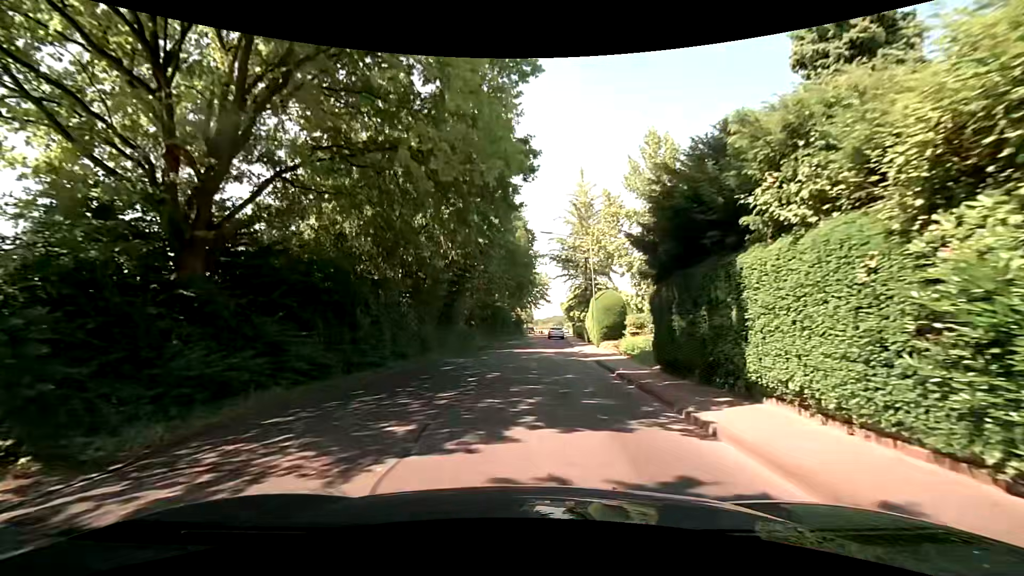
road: unclassified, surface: asphalt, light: Day
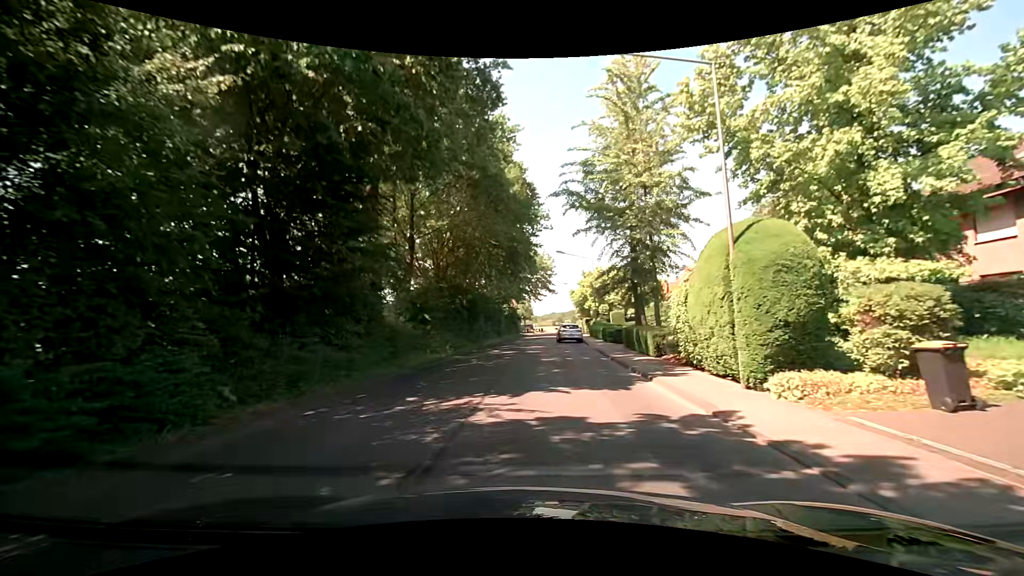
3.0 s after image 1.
(+0.8, +20.8) m; +3°
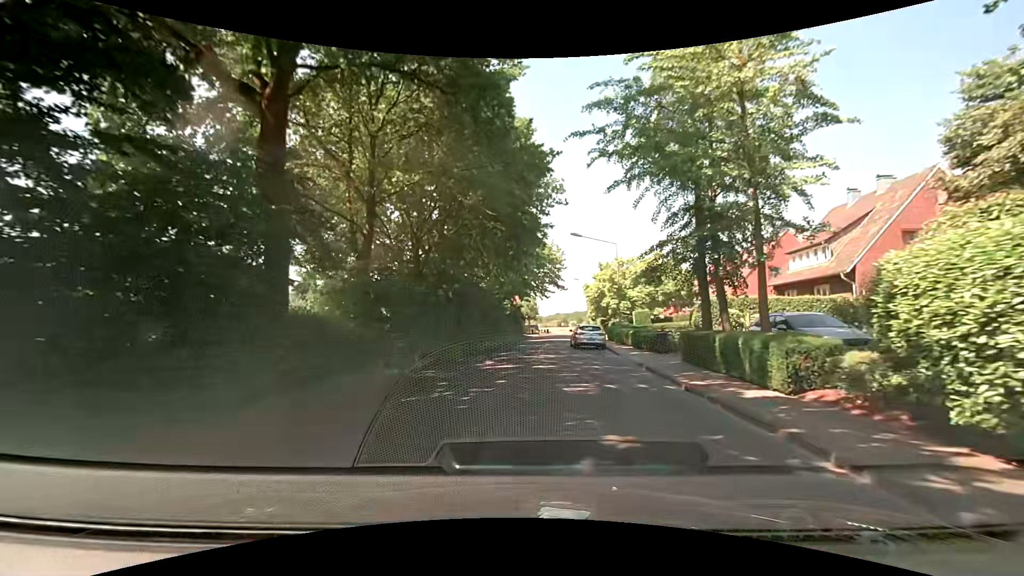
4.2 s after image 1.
(-0.1, +8.7) m; -1°
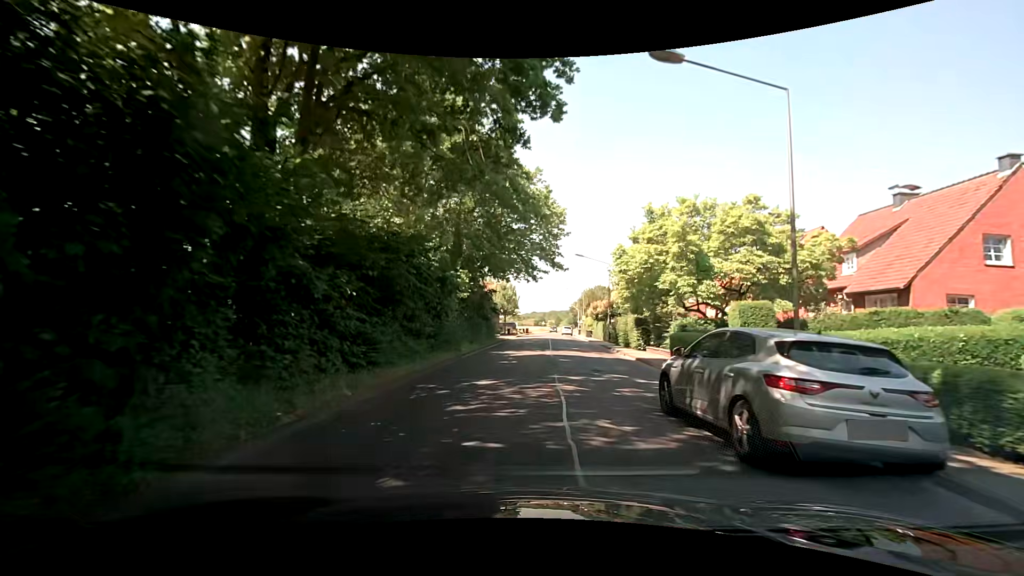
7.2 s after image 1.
(0.0, +23.5) m; +3°
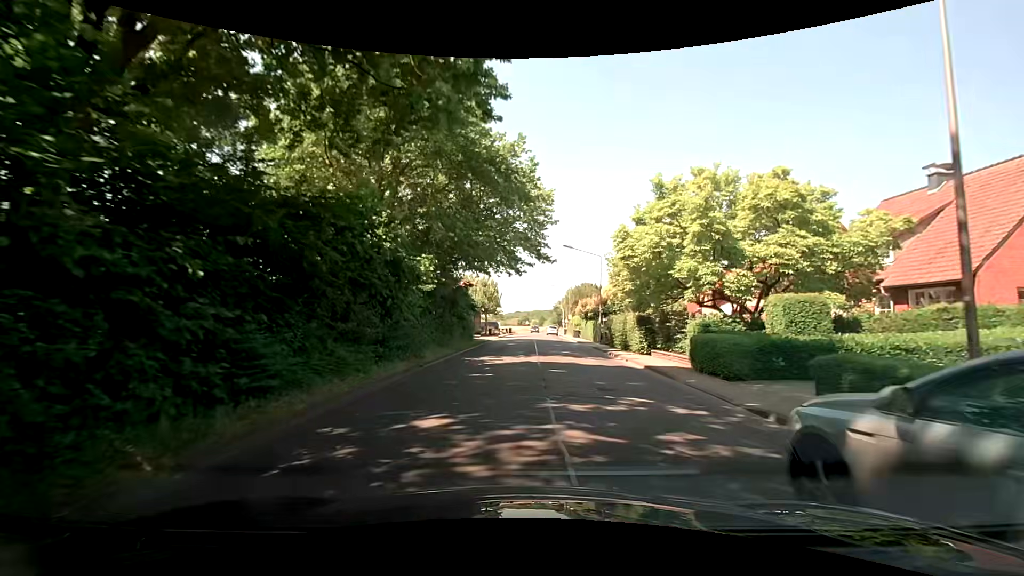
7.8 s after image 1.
(0.0, +4.7) m; 0°
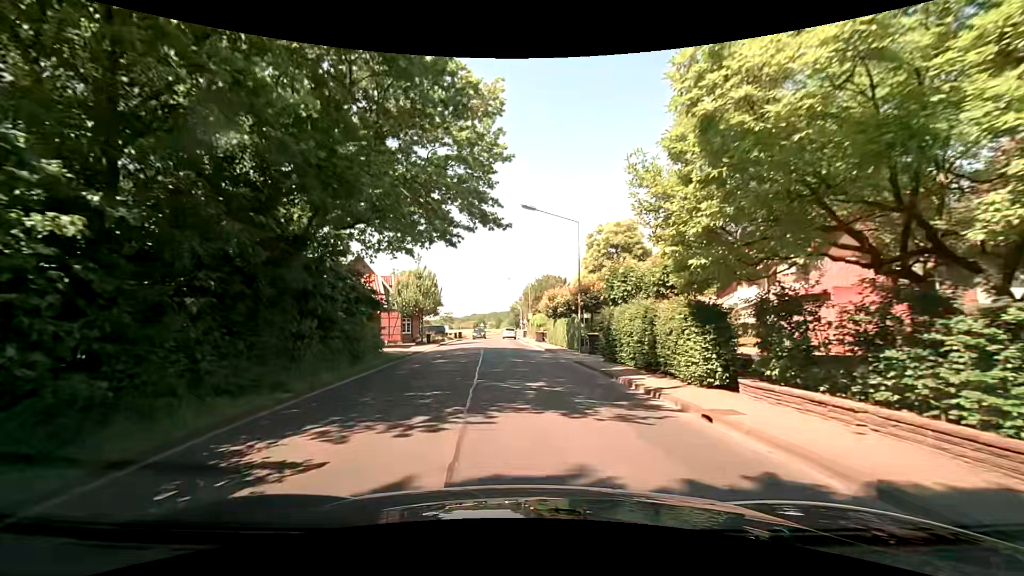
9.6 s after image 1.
(+0.9, +13.4) m; +7°
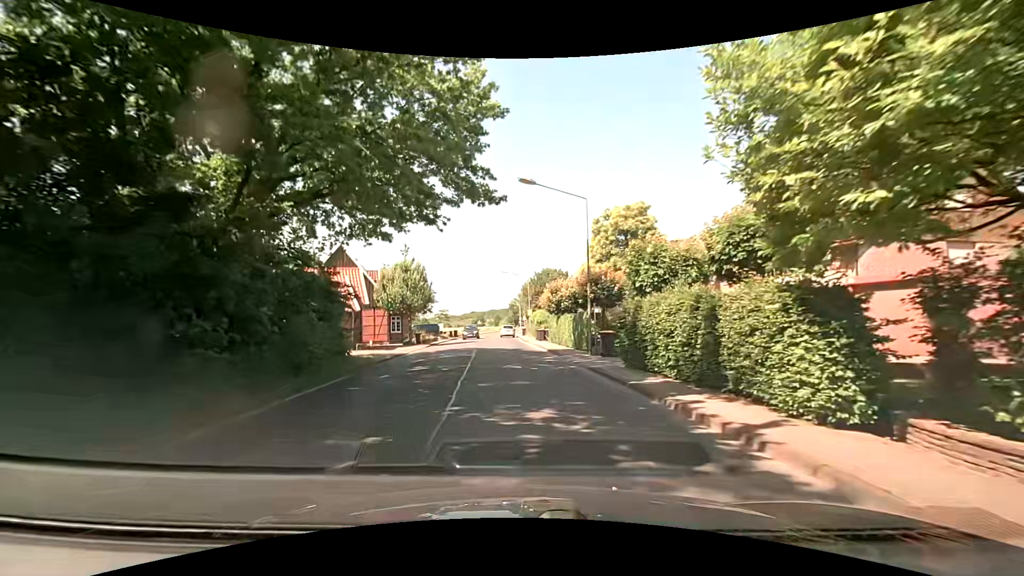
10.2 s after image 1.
(0.0, +4.3) m; 0°
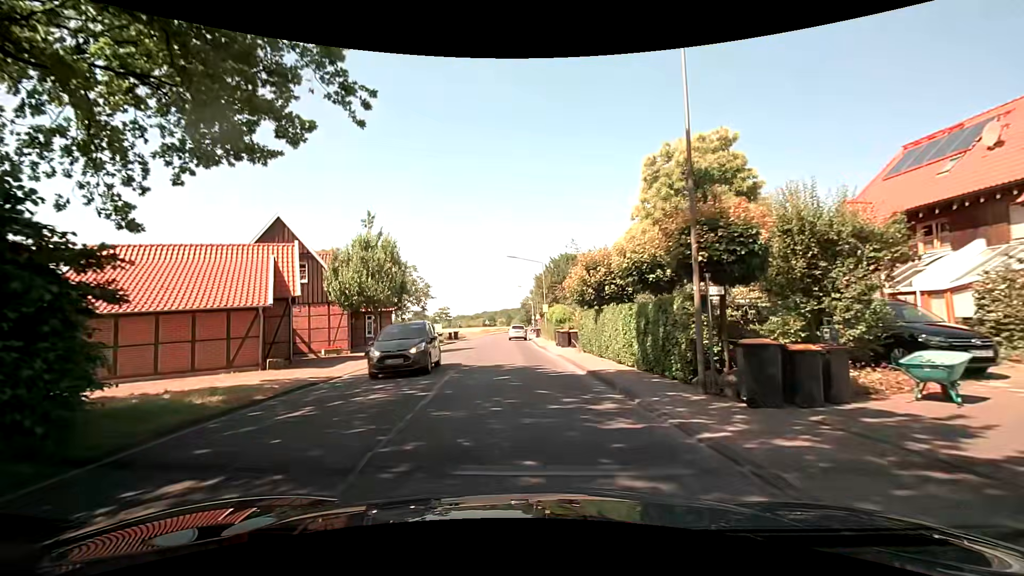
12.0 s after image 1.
(-0.3, +12.3) m; -2°
(0, +10) (-1, +20) (-1, +30) (-3, +40) (-4, +50) (-3, +60) (-2, +70) (-1, +80) (+4, +88) (+14, +90) m
